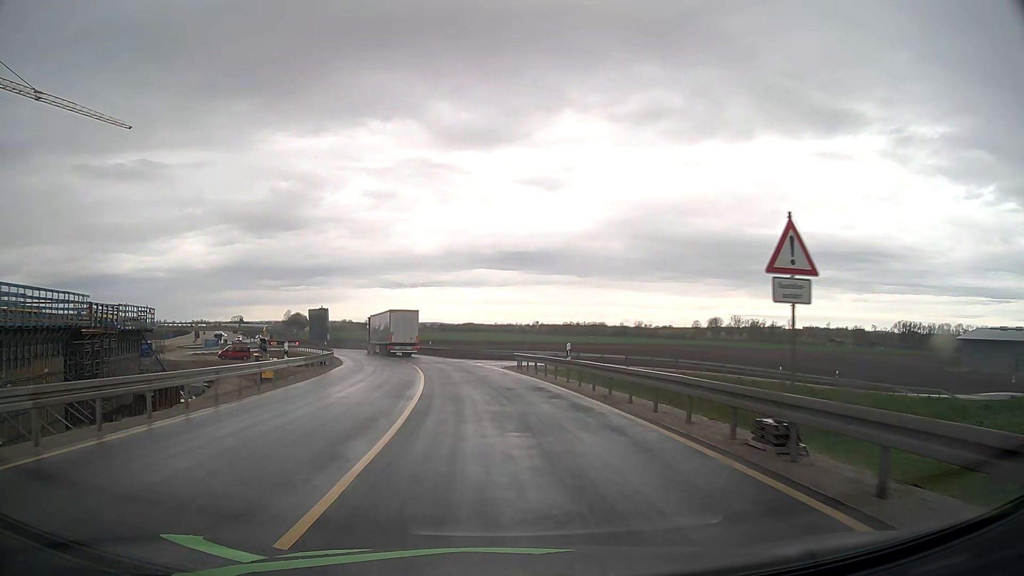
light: Day
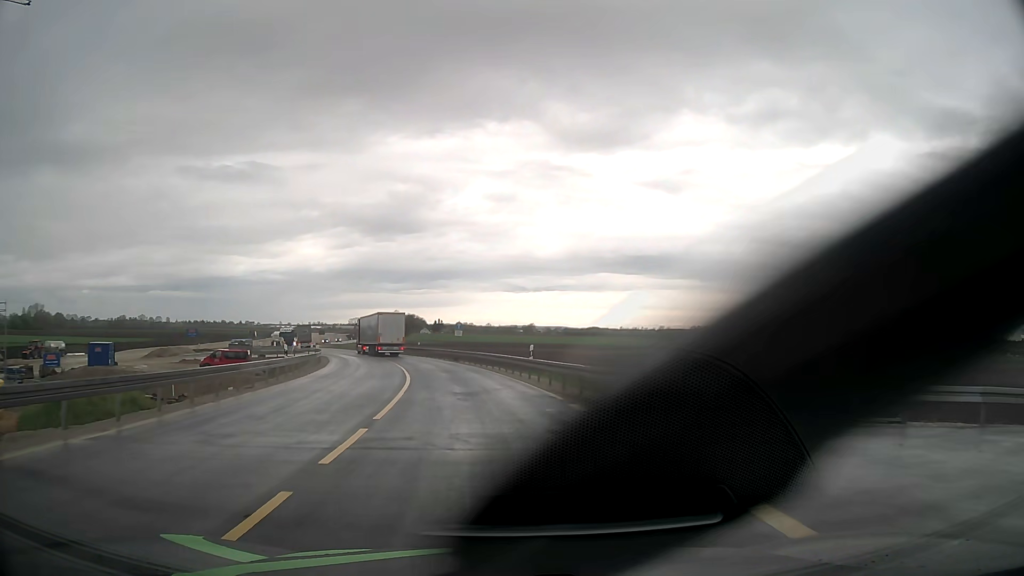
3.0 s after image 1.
(-3.0, +37.8) m; -11°
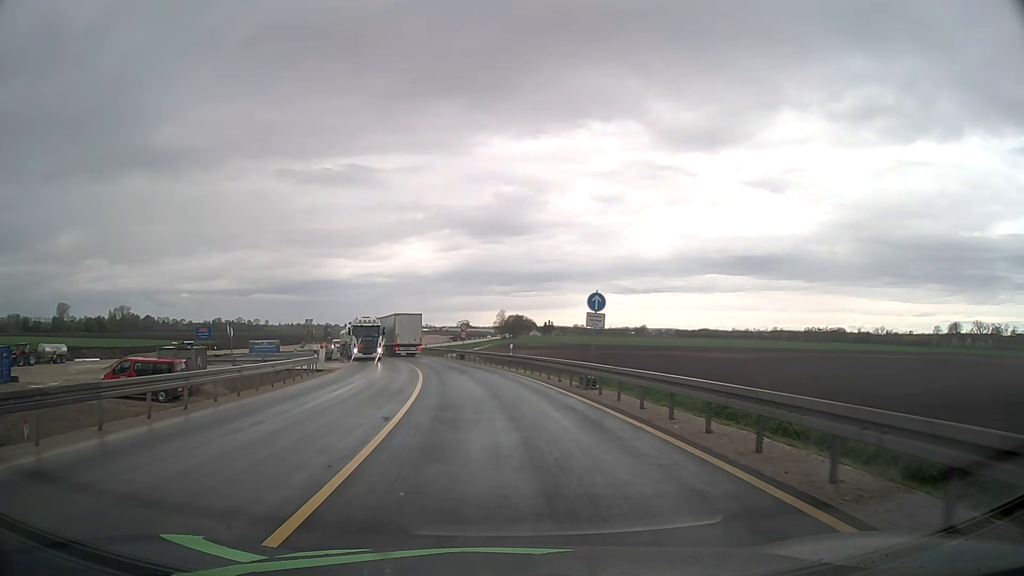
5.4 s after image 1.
(-2.5, +30.3) m; -9°
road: unclassified
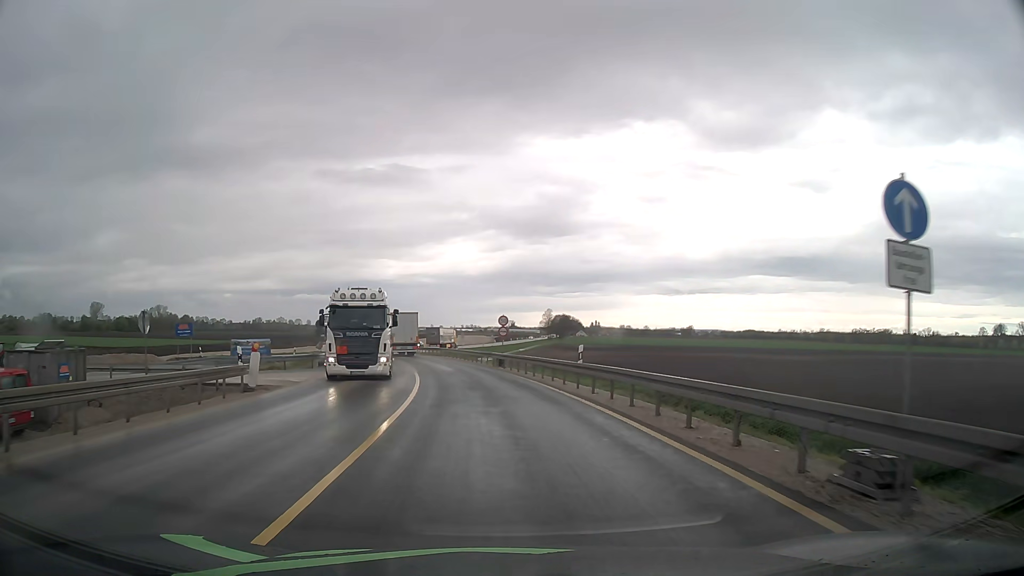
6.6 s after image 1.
(-0.5, +15.3) m; -4°
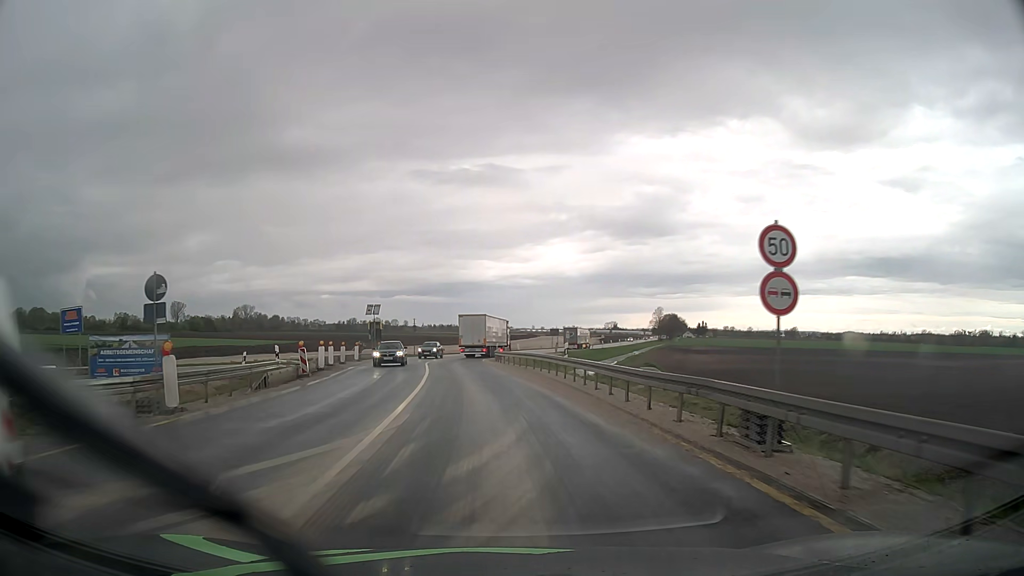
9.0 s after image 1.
(-2.2, +30.5) m; -9°
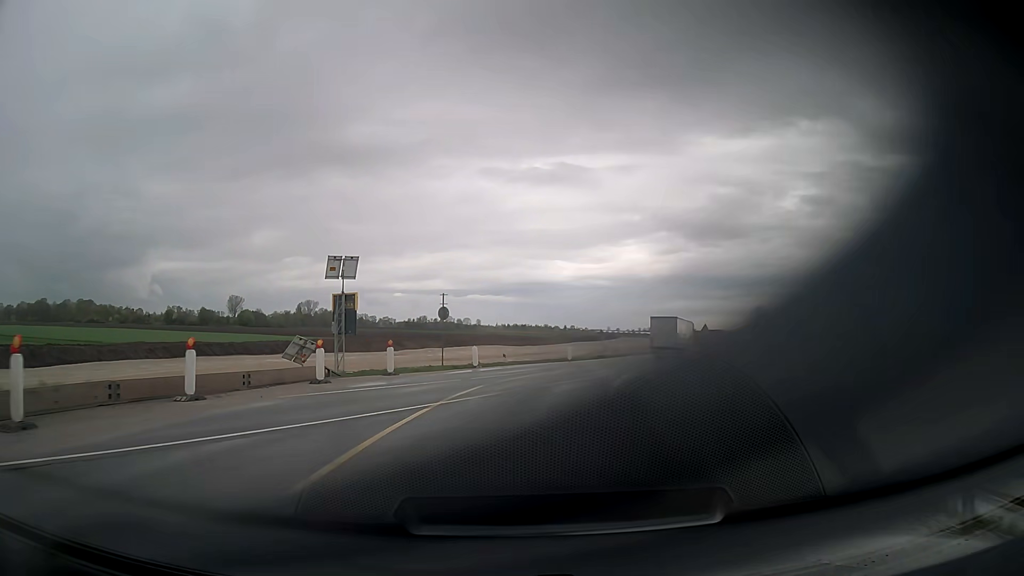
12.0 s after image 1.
(-2.4, +37.9) m; -6°
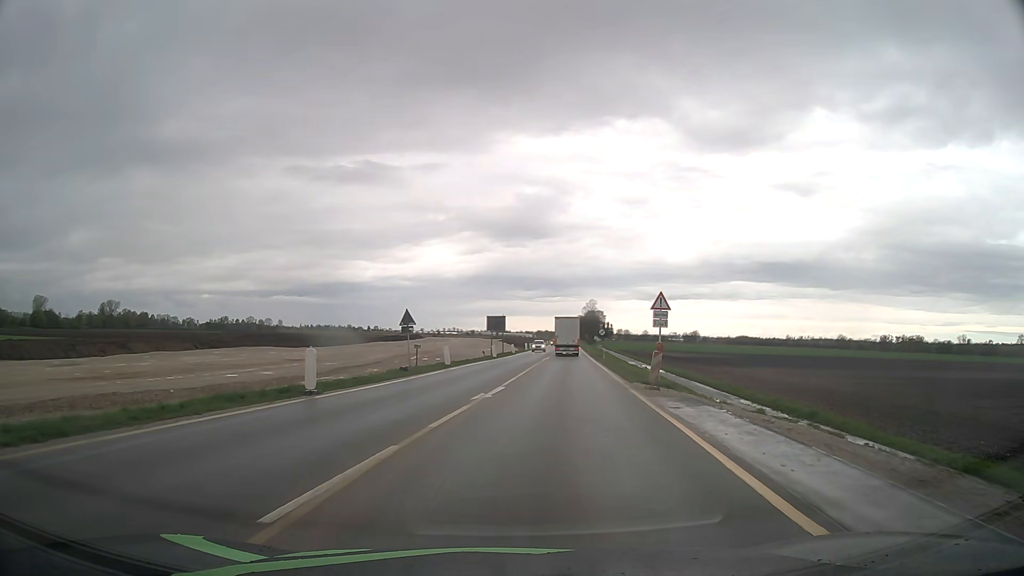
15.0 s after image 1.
(+4.8, +37.6) m; +16°
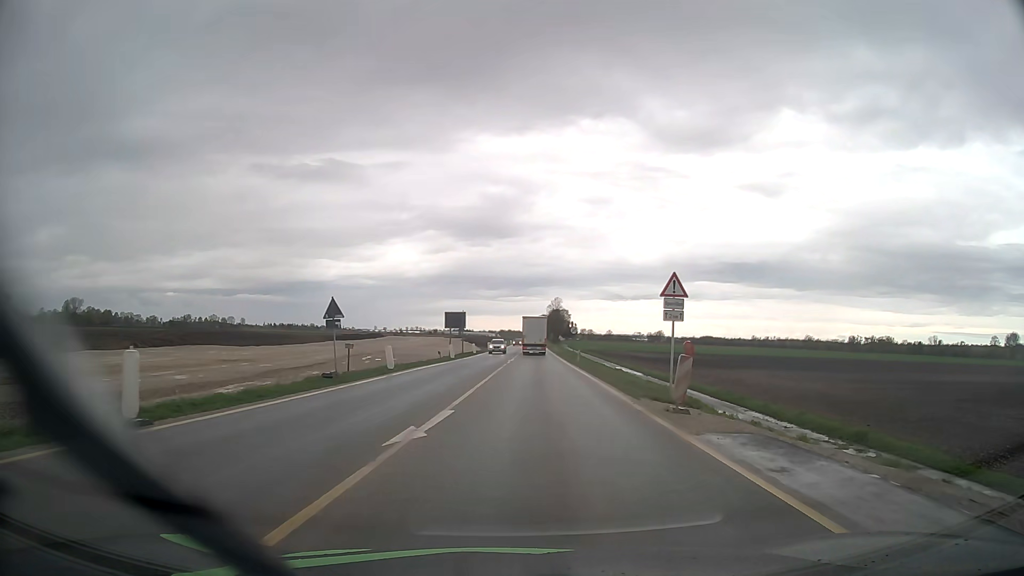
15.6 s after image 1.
(+0.2, +7.6) m; +3°
(0, +10) (+1, +20) (+1, +30) (+2, +40) (+2, +50) (+3, +60) (+3, +70) (+4, +80) (+4, +90) (+5, +100) m
